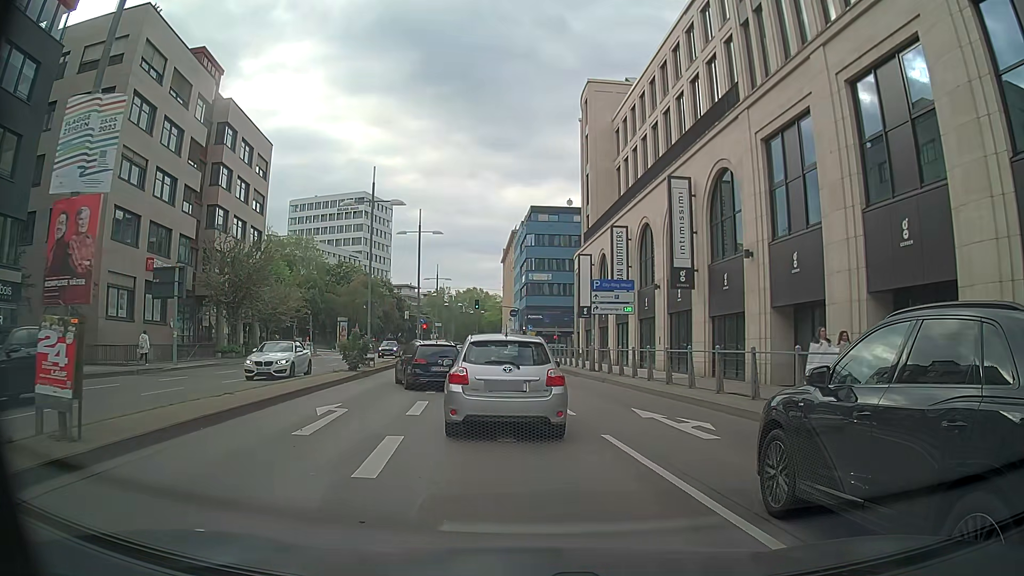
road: primary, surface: asphalt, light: Day
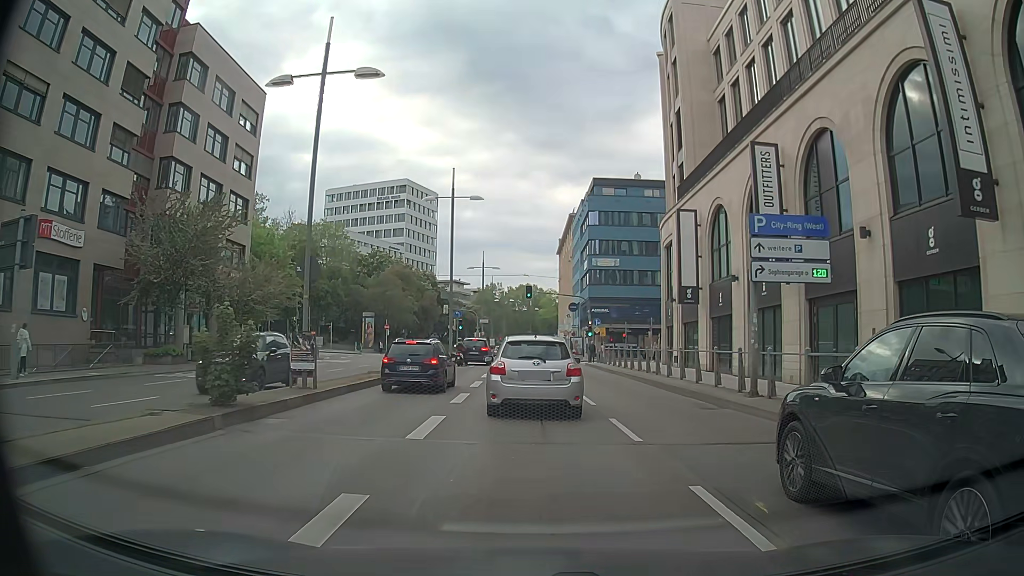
(-0.5, +16.1) m; -3°
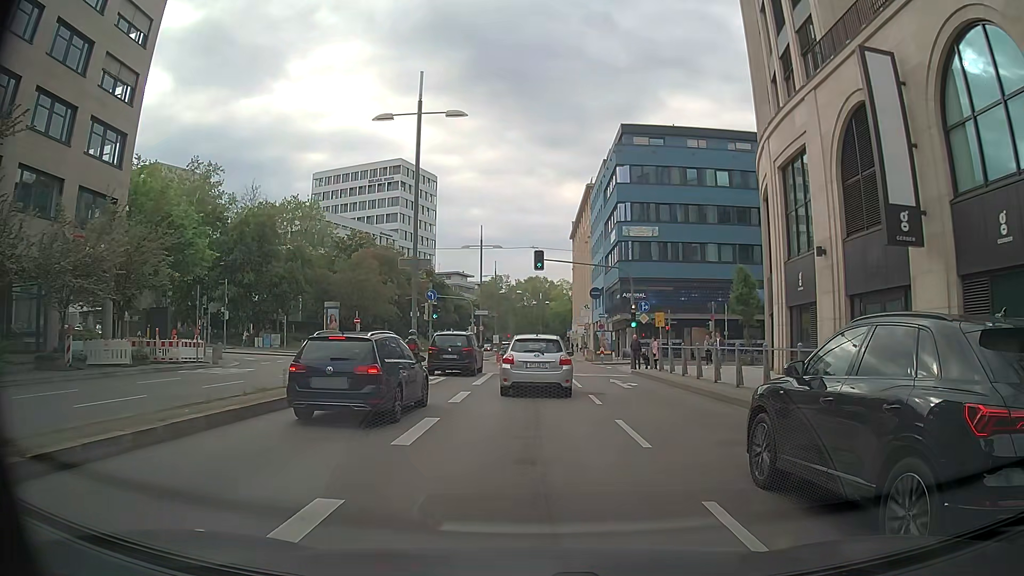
(0.0, +19.0) m; 0°
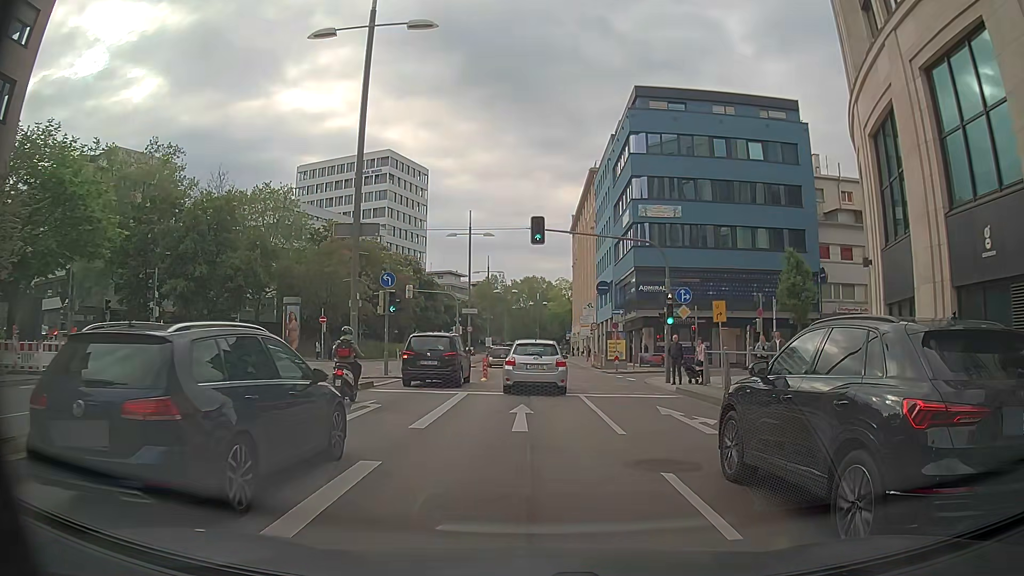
(-0.2, +10.2) m; -1°
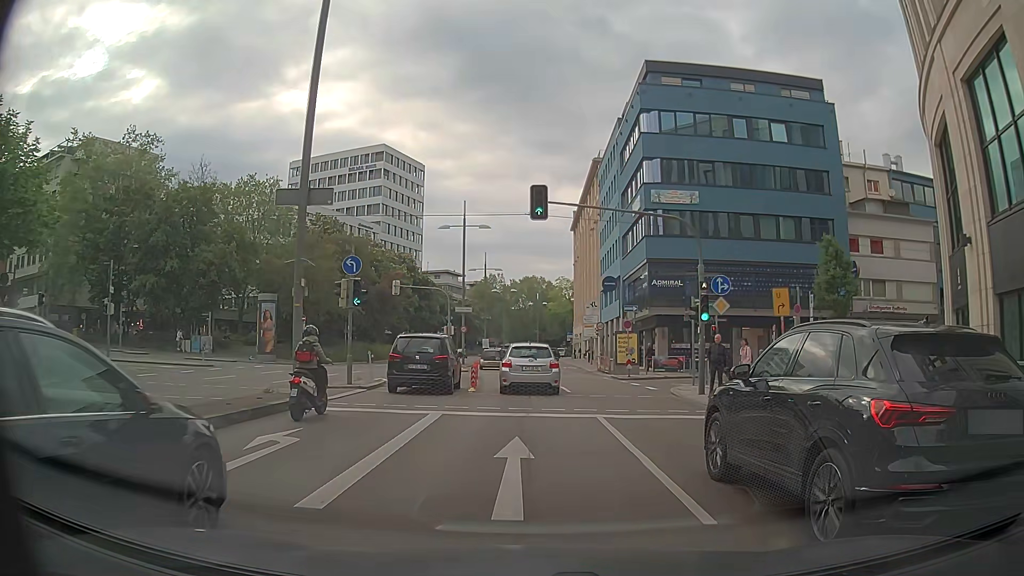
(0.0, +5.2) m; 0°
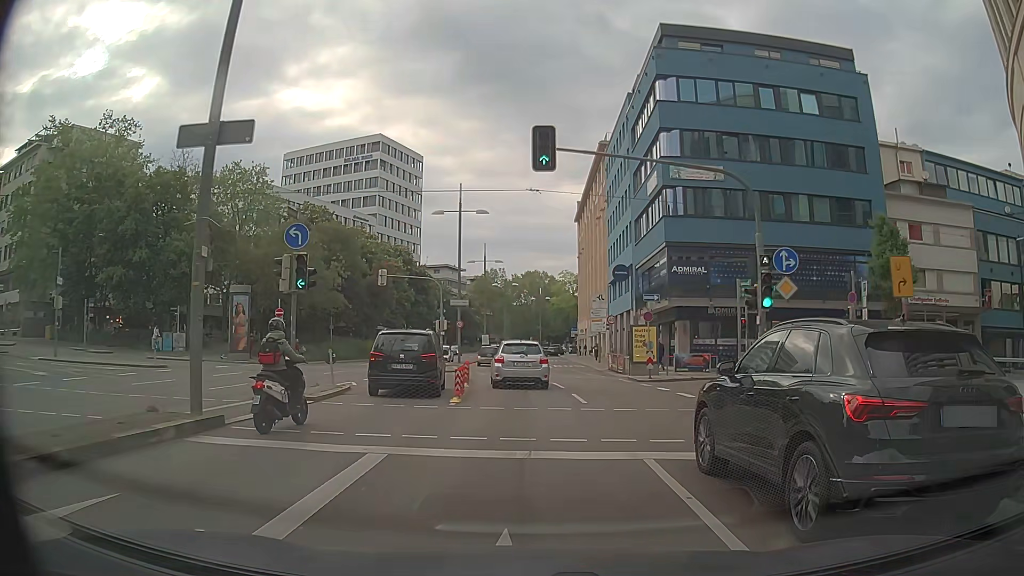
(0.0, +5.3) m; 0°
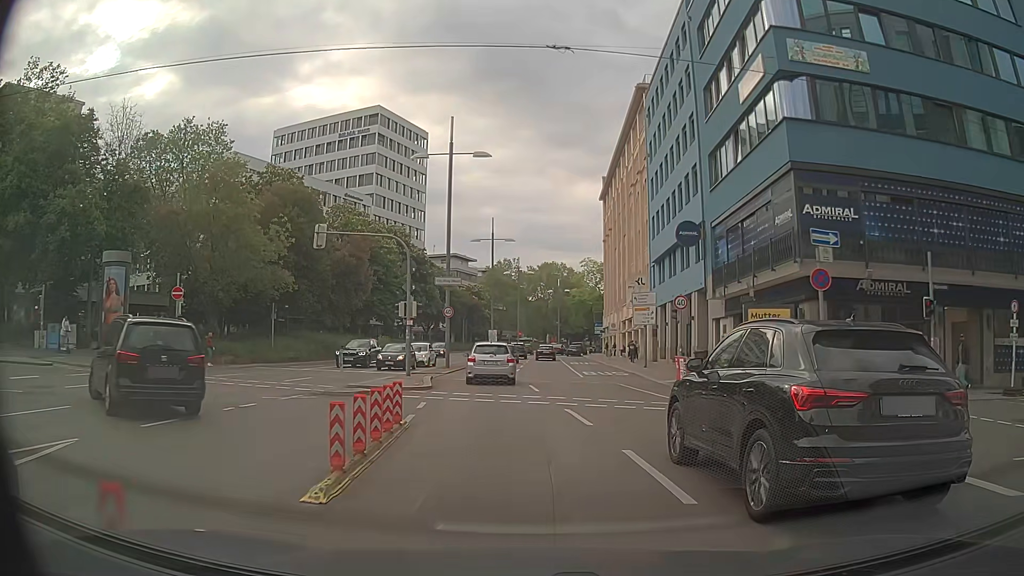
(-0.1, +16.4) m; -1°
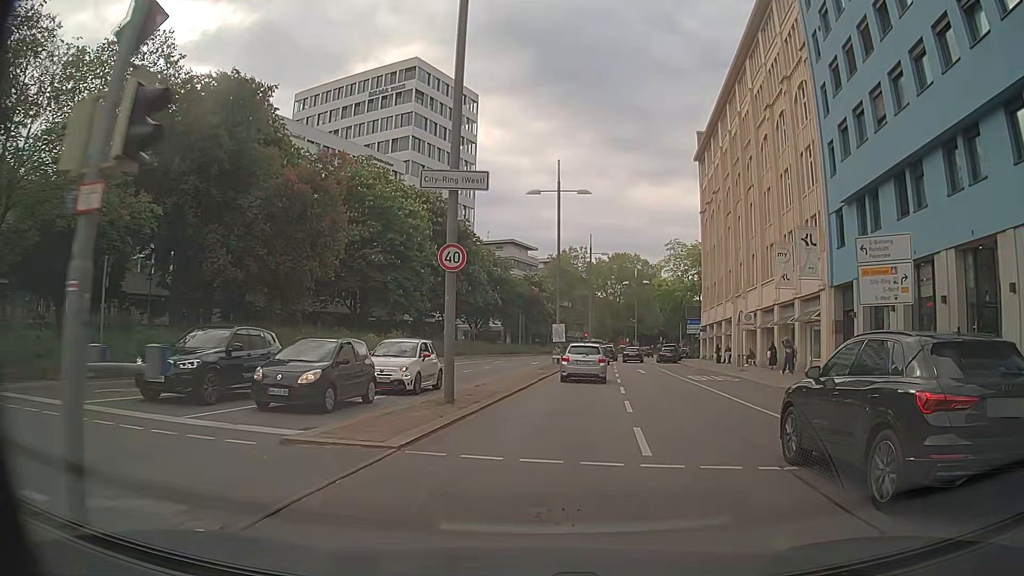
(-1.5, +23.2) m; -8°
(+1, +10) (+2, +20) (+3, +30) (+5, +40) (+6, +50) (+8, +59) (+10, +69) (+12, +79) (+15, +88) (+19, +98) m
